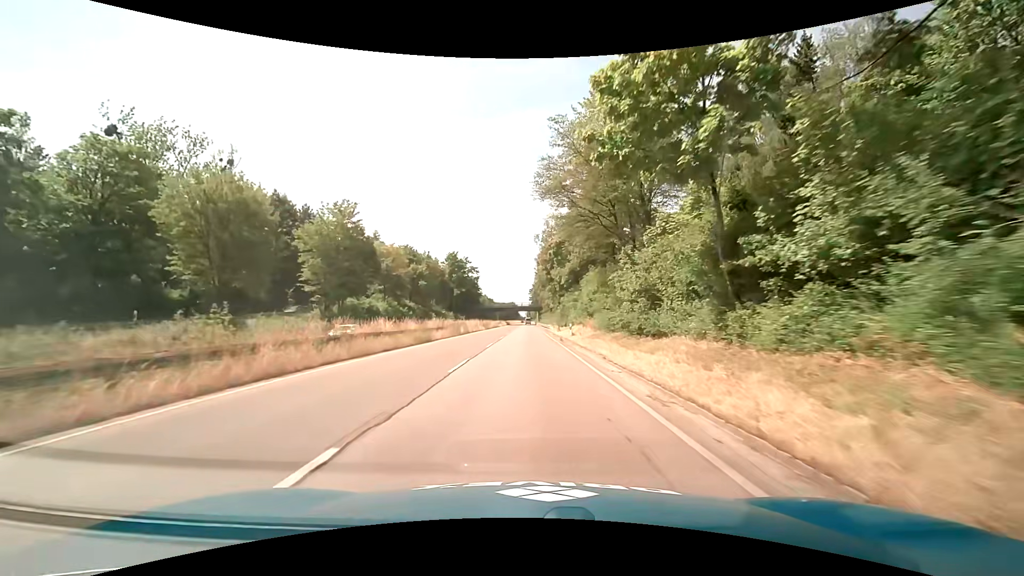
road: trunk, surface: asphalt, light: Day
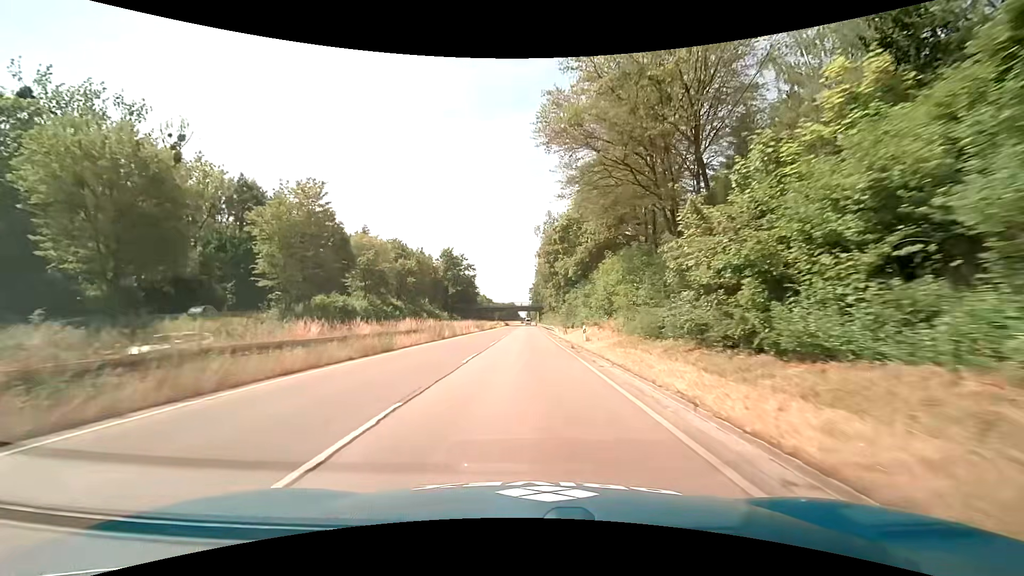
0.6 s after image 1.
(-0.1, +9.1) m; 0°
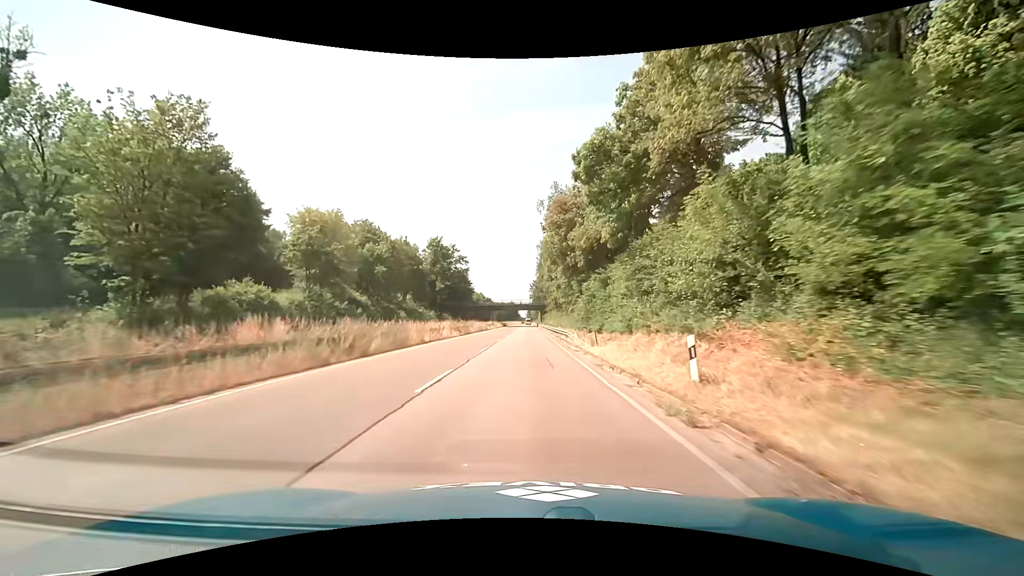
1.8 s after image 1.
(0.0, +18.2) m; 0°
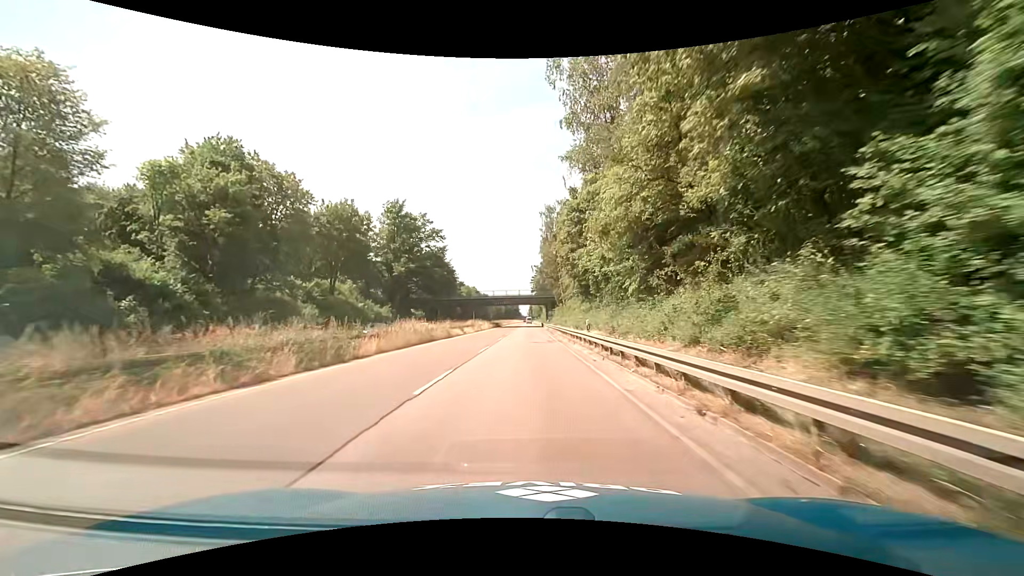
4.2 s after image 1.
(-0.1, +36.5) m; 0°
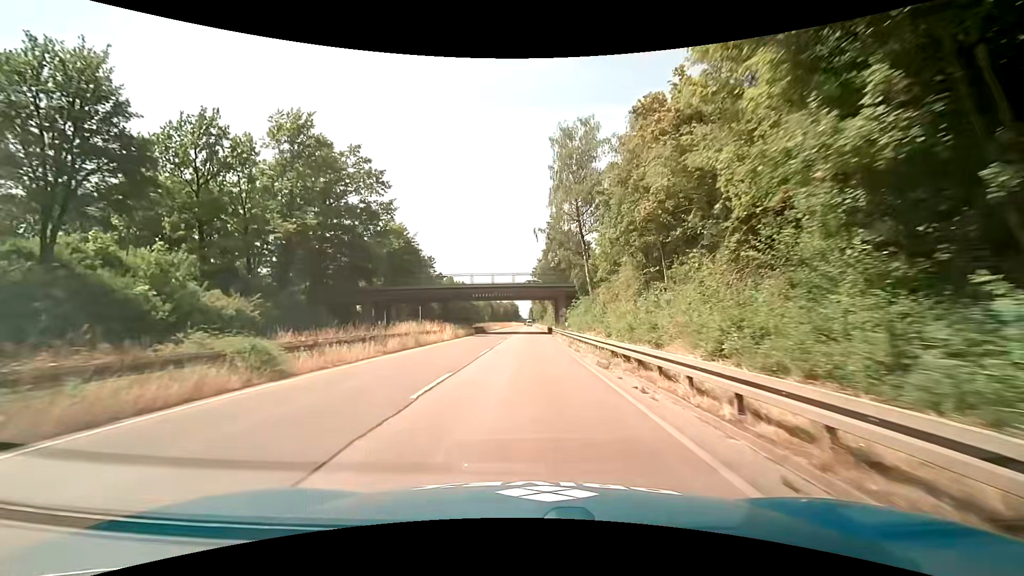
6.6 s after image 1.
(+0.1, +36.5) m; 0°
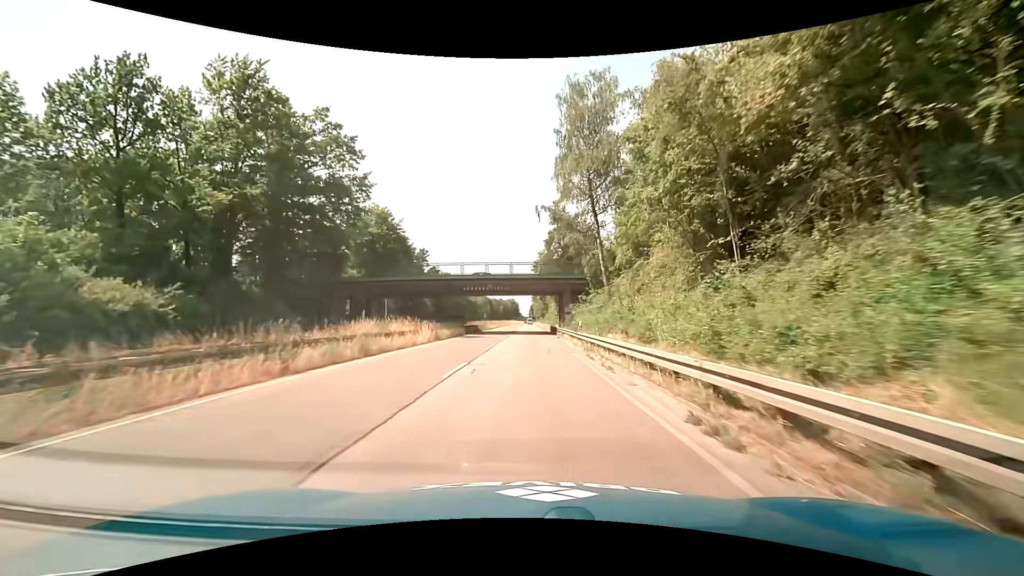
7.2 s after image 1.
(0.0, +9.1) m; 0°
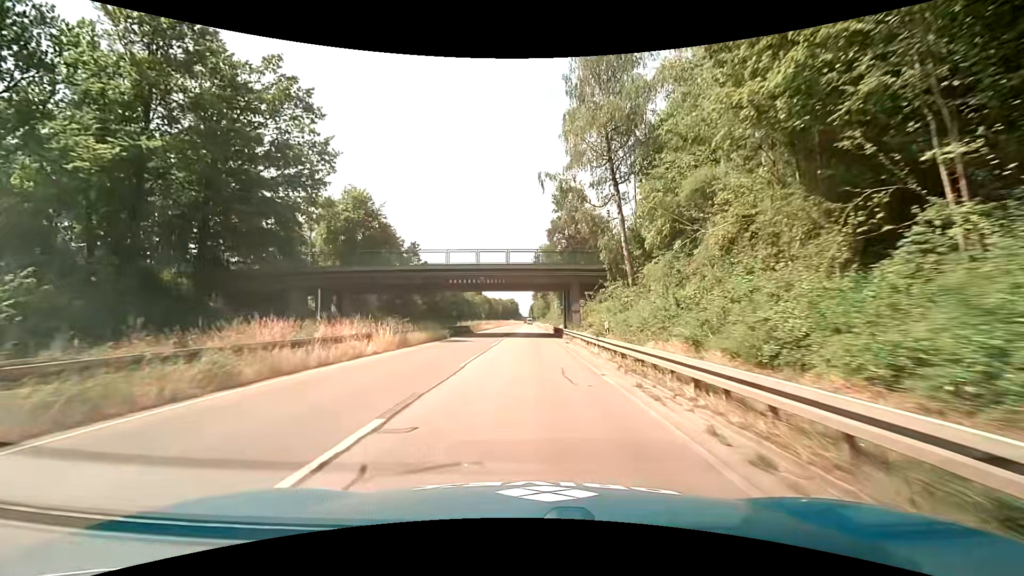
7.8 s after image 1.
(0.0, +9.1) m; -1°
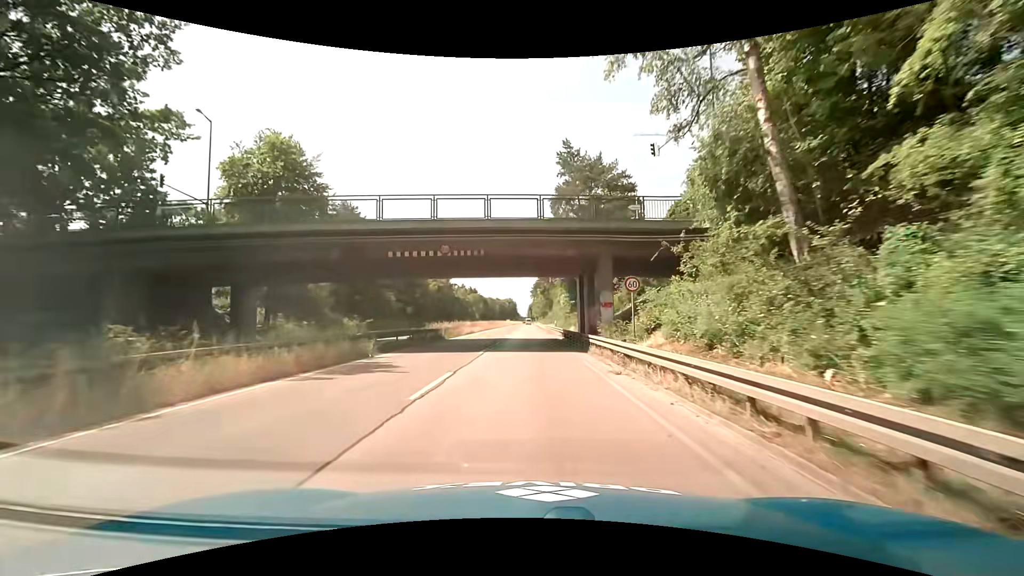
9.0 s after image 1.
(+0.4, +18.3) m; +2°
(0, +10) (0, +20) (0, +30) (0, +40) (0, +50) (-1, +60) (-1, +70) (-1, +80) (-1, +90) (-1, +100) m
